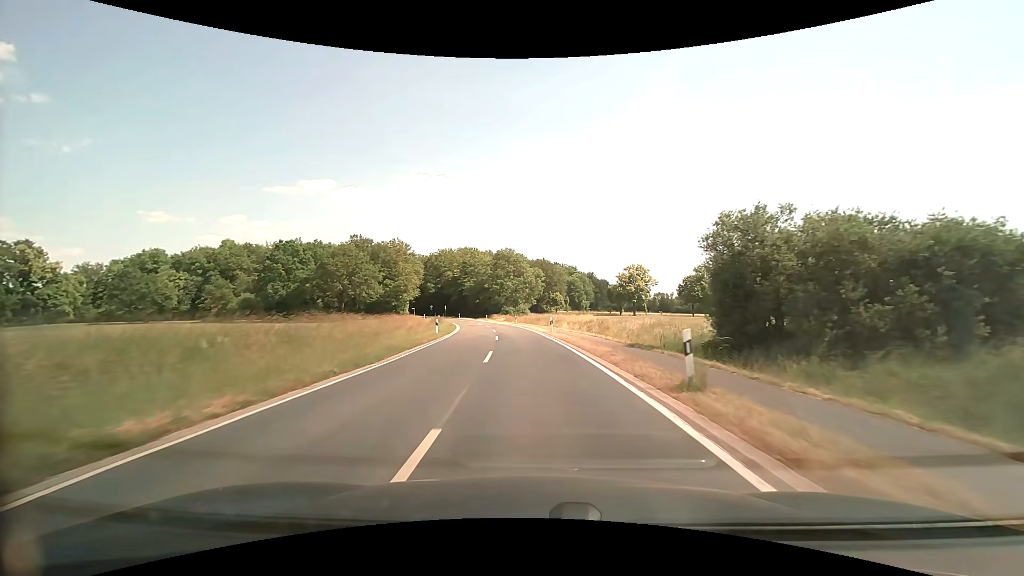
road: tertiary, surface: asphalt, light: Day
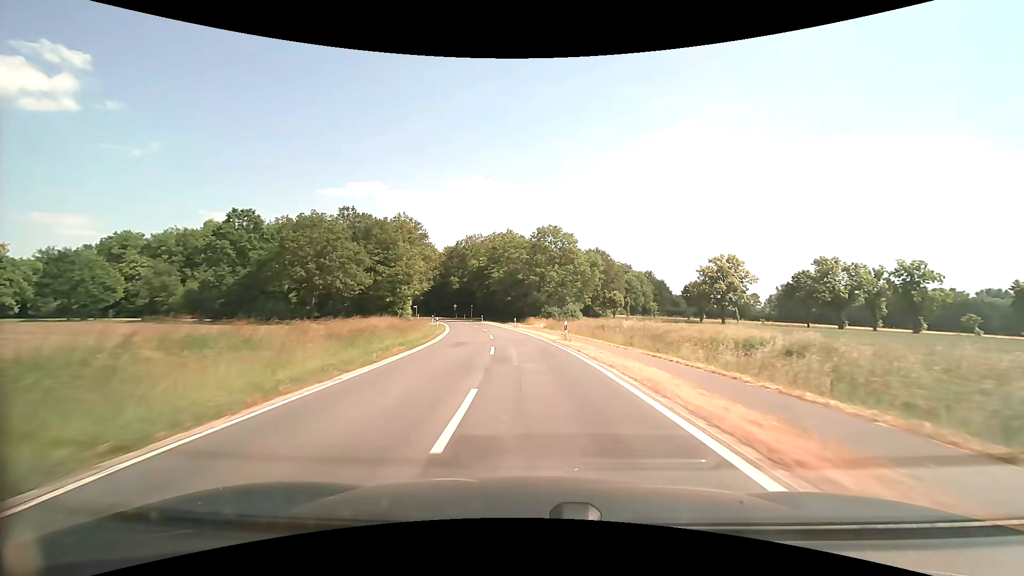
(-1.5, +32.7) m; -5°
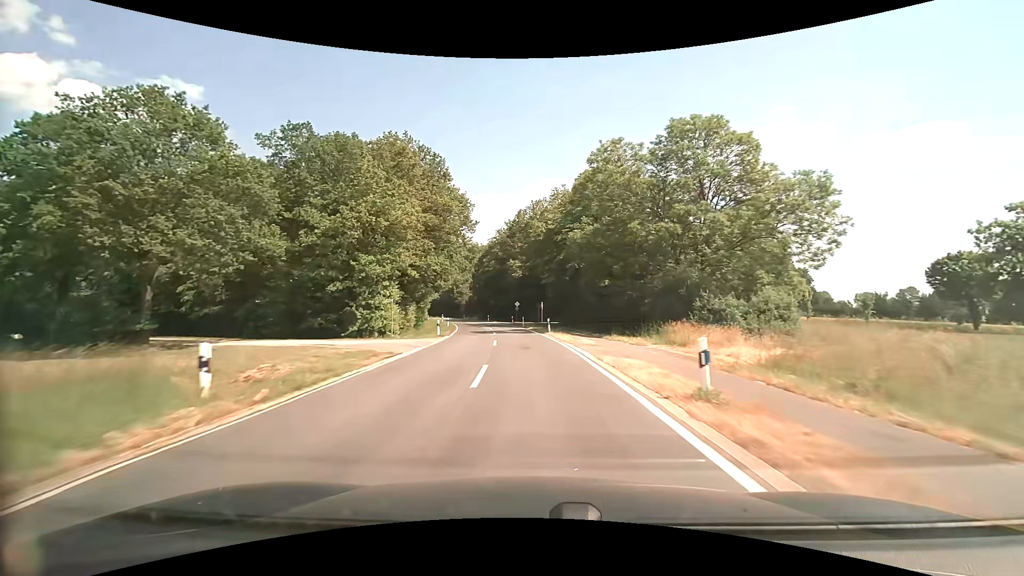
(-3.0, +43.6) m; -9°
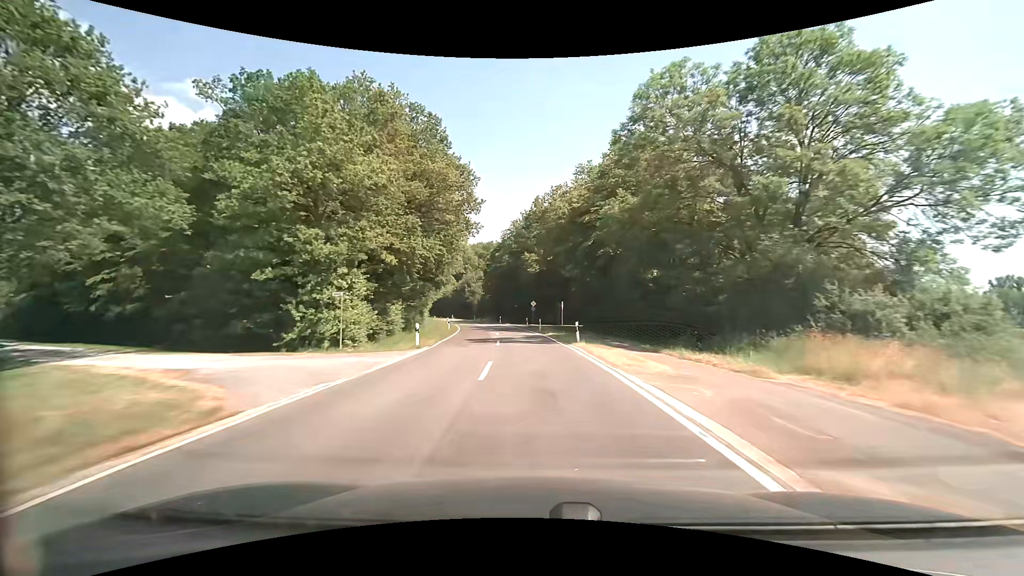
(-0.2, +10.9) m; -2°
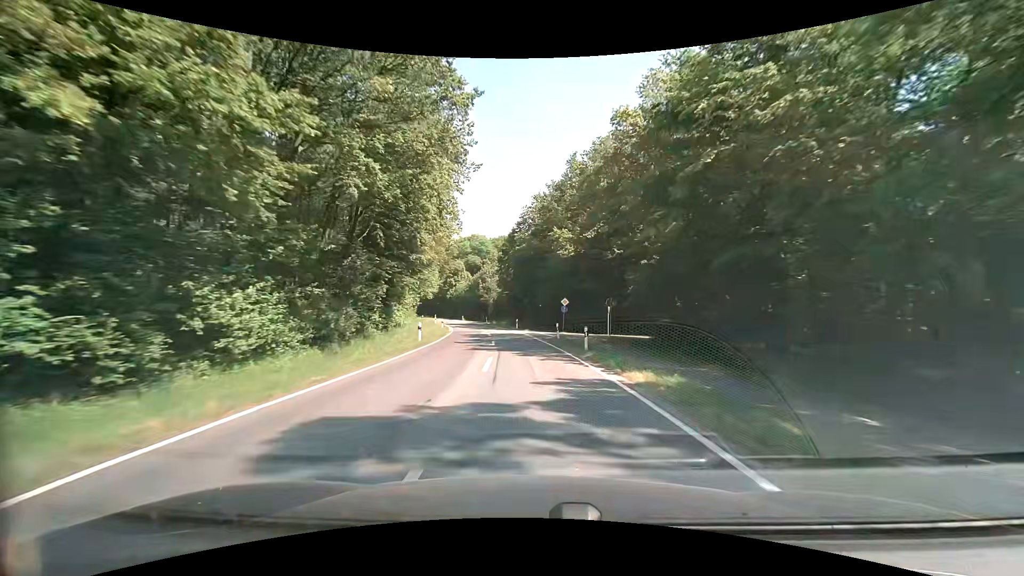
(-0.5, +21.9) m; -2°
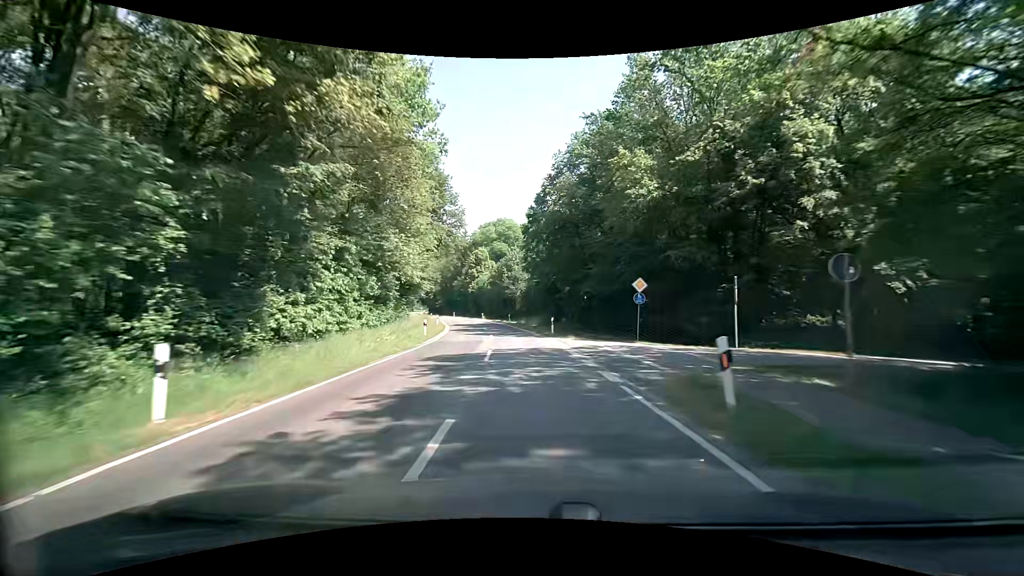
(-0.8, +21.9) m; -4°
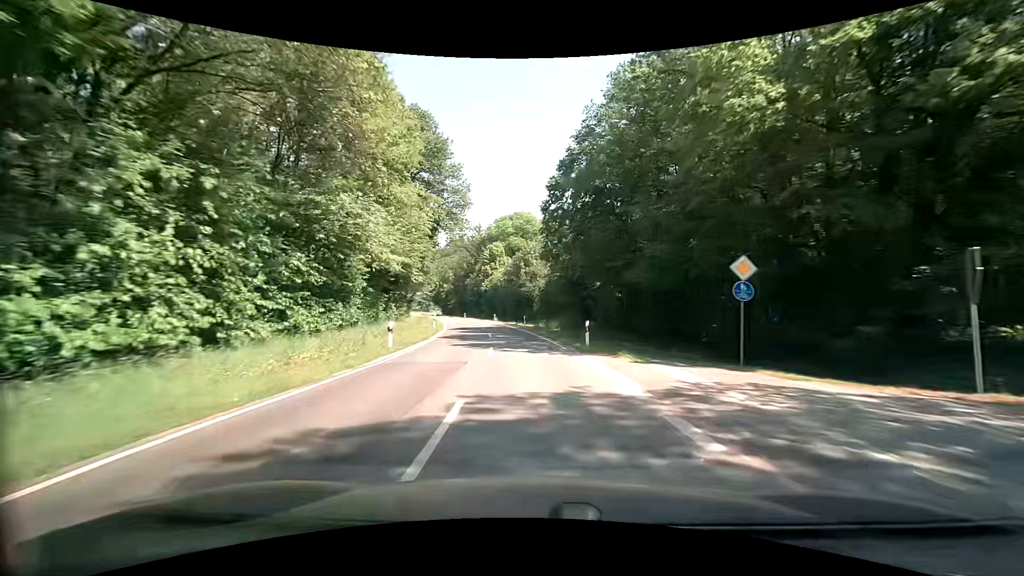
(-0.3, +11.0) m; -2°
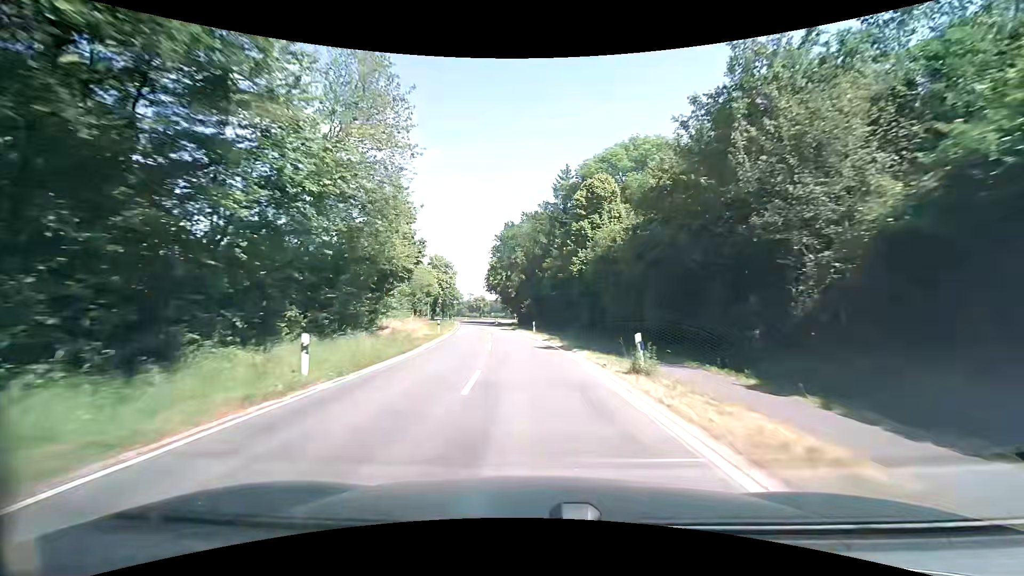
(-5.9, +54.3) m; -12°
(0, +10) (-1, +20) (-1, +30) (-3, +40) (-4, +50) (-5, +60) (-6, +70) (-8, +80) (-9, +89) (-11, +99) m
